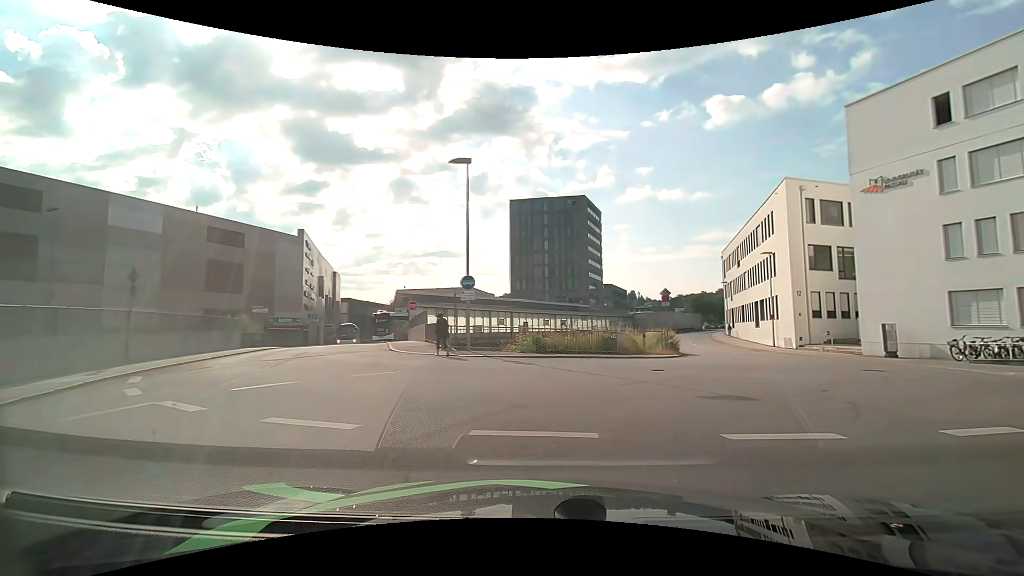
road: residential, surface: asphalt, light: Day
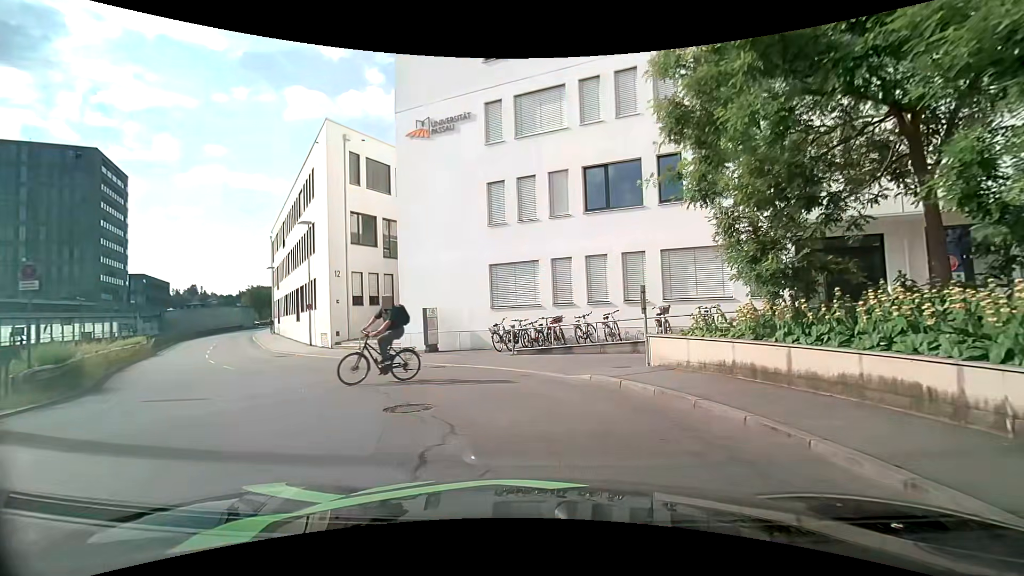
(+5.6, +11.5) m; +45°
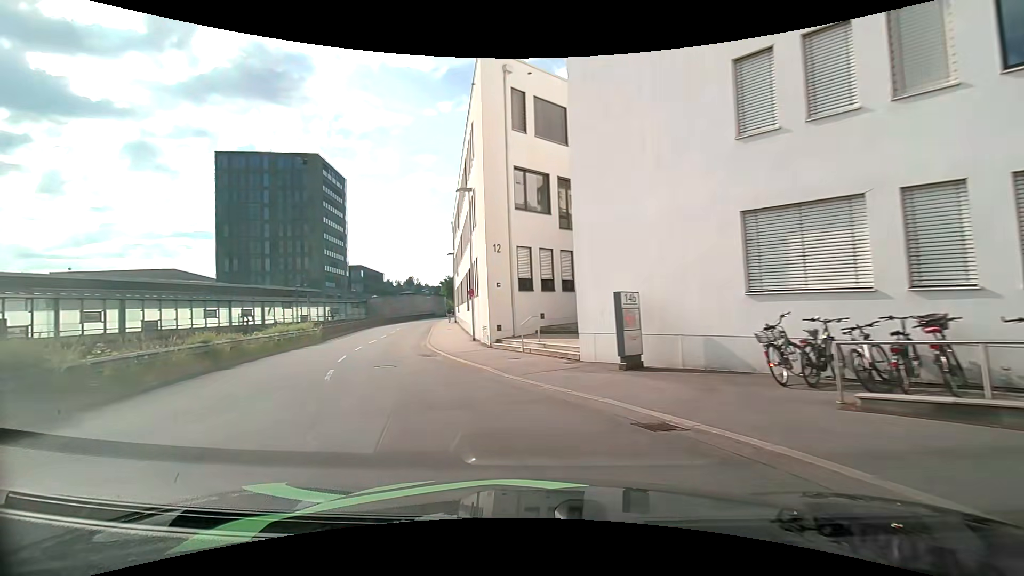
(-1.3, +9.0) m; -20°
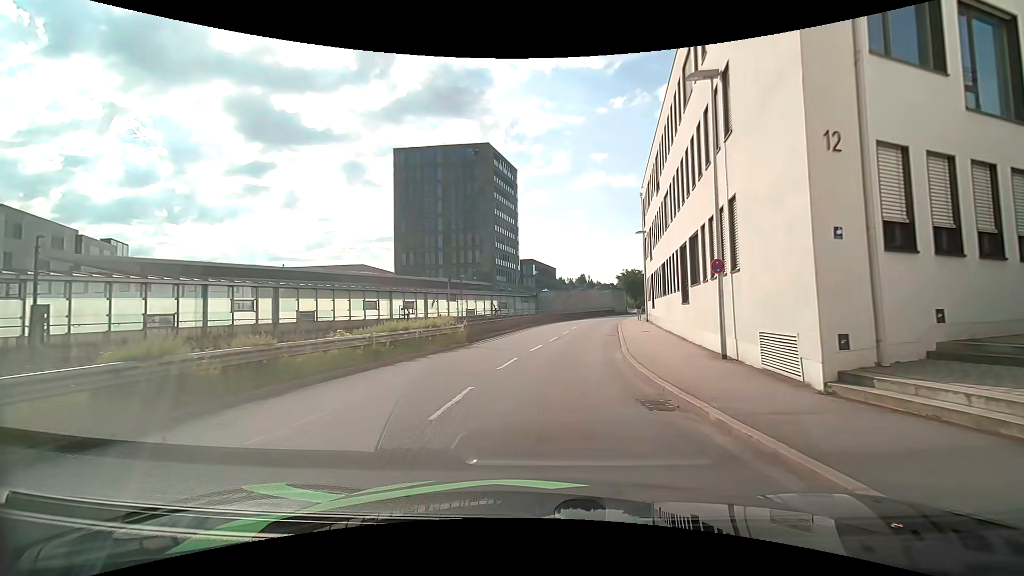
(-3.0, +11.6) m; -19°
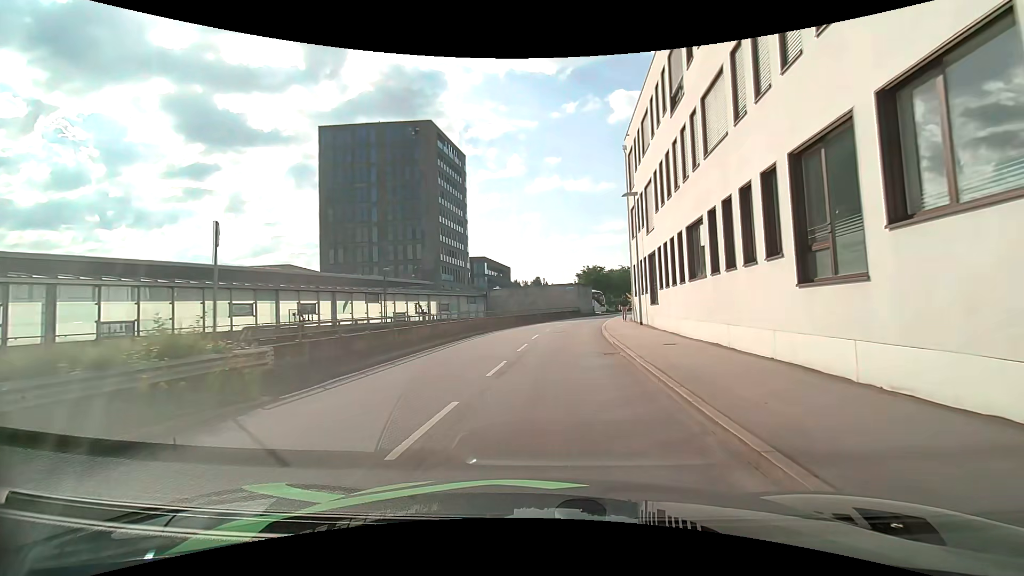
(+0.2, +13.9) m; +5°
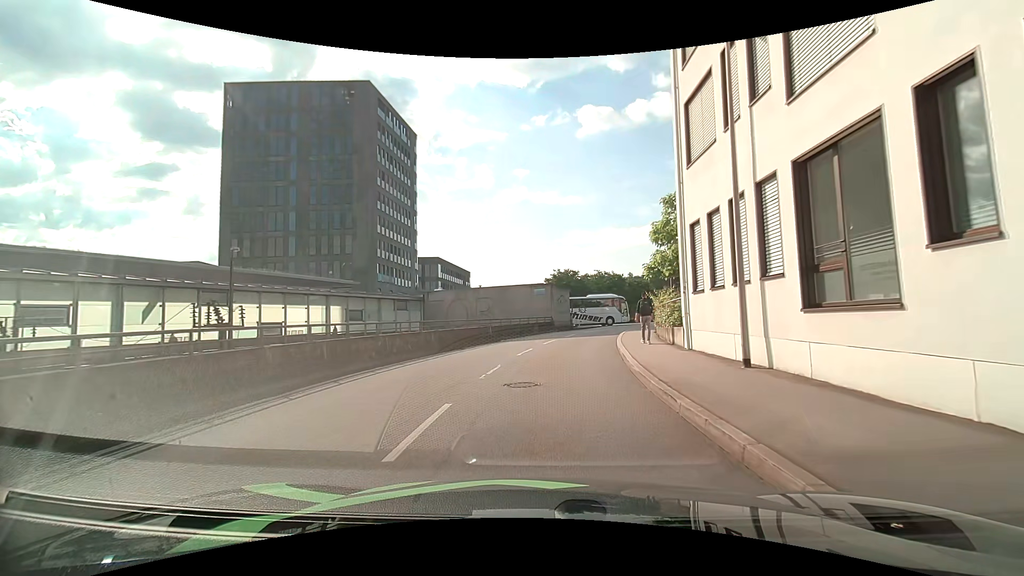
(+0.3, +17.9) m; +3°
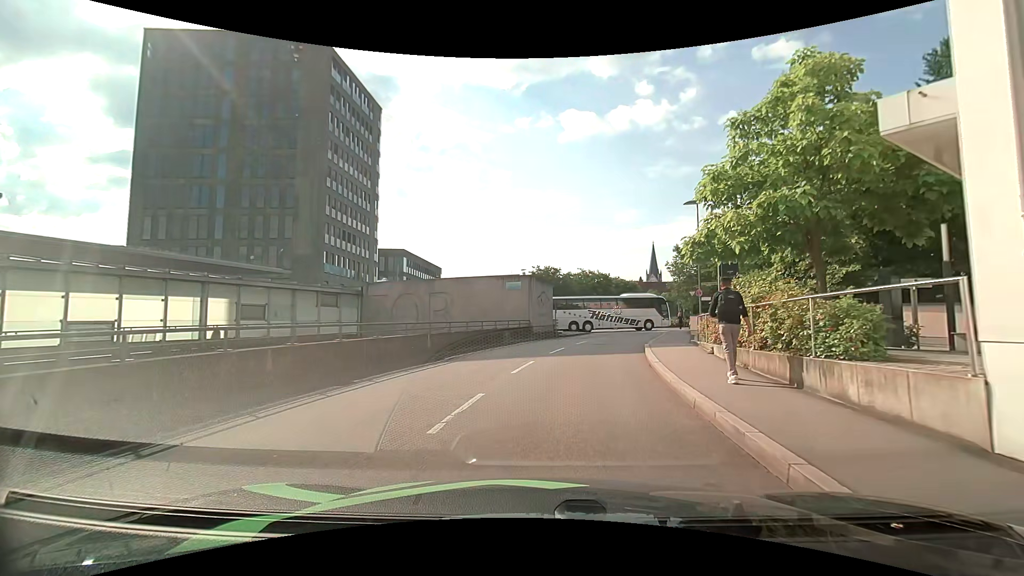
(+0.1, +10.7) m; +1°
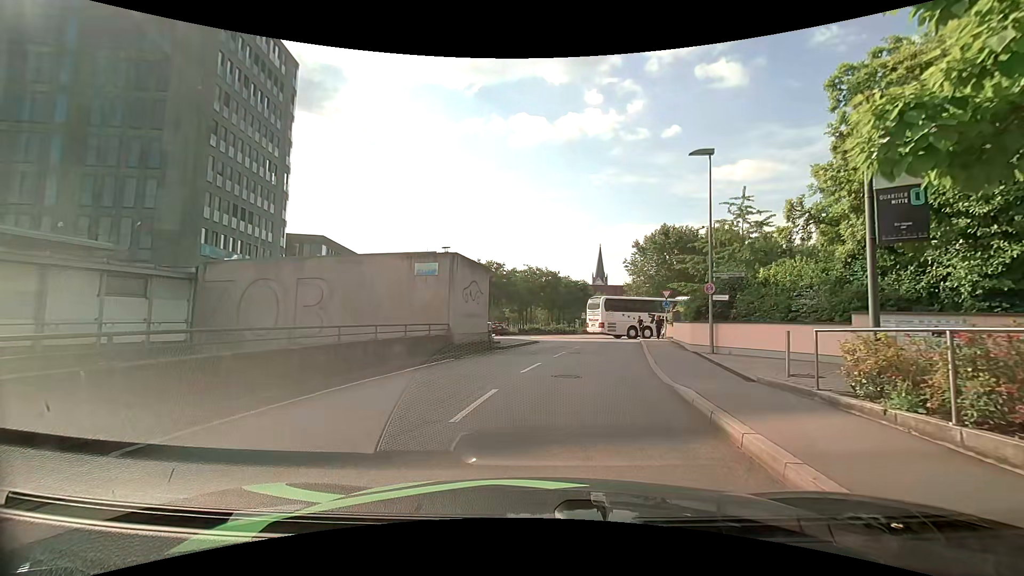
(+0.6, +11.2) m; +7°
